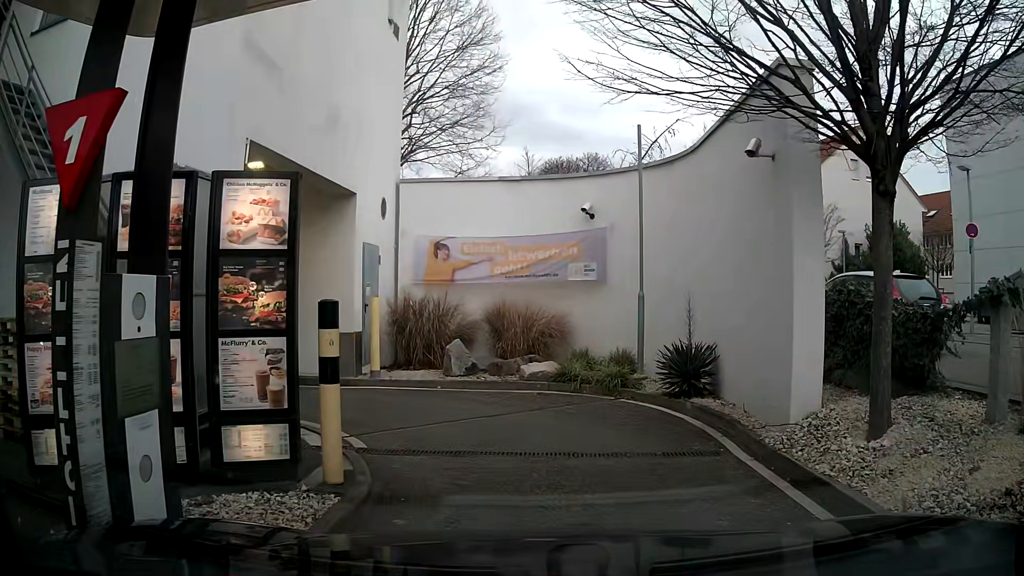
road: residential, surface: asphalt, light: Day
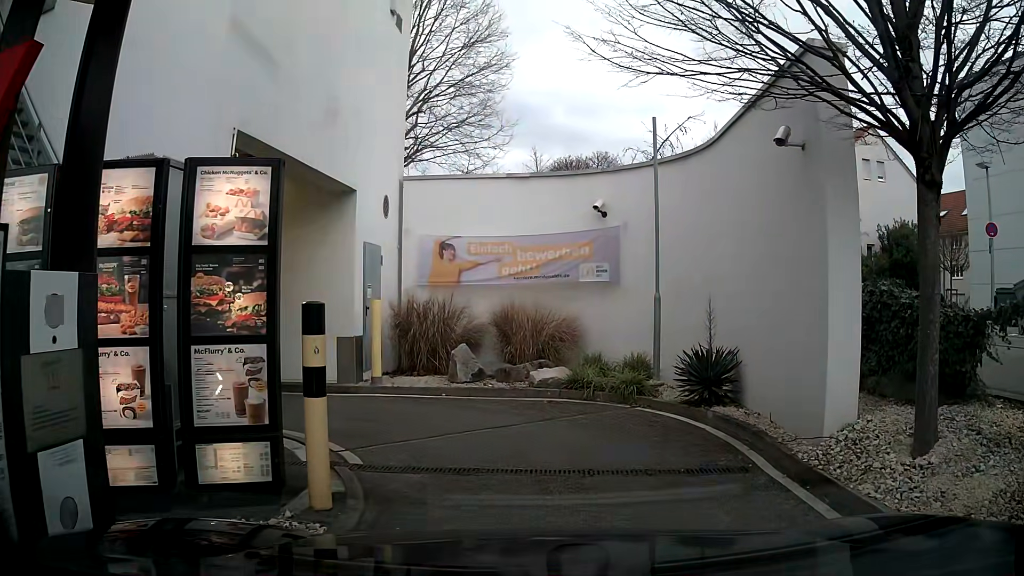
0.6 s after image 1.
(0.0, +0.6) m; 0°
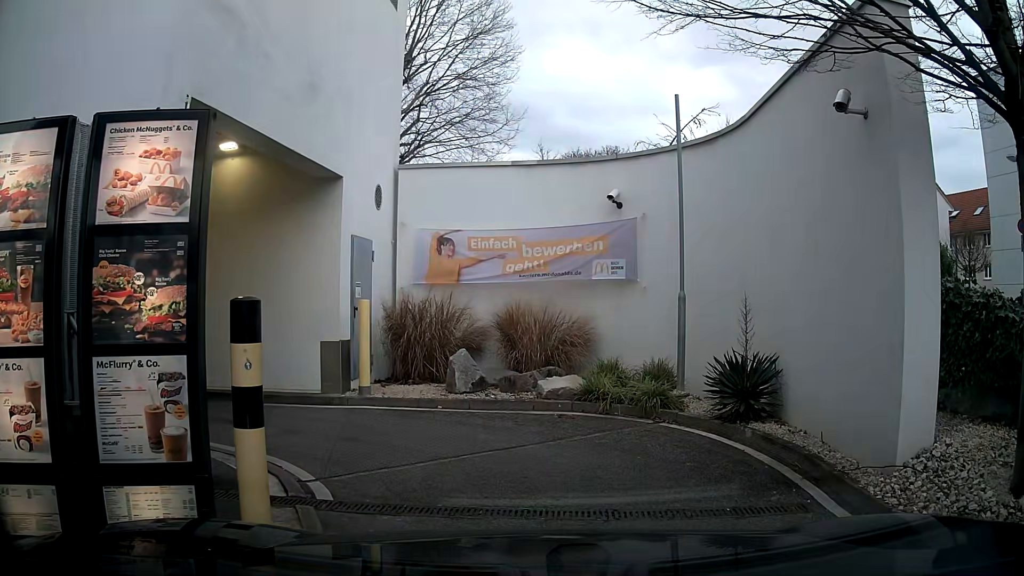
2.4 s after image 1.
(0.0, +1.2) m; 0°
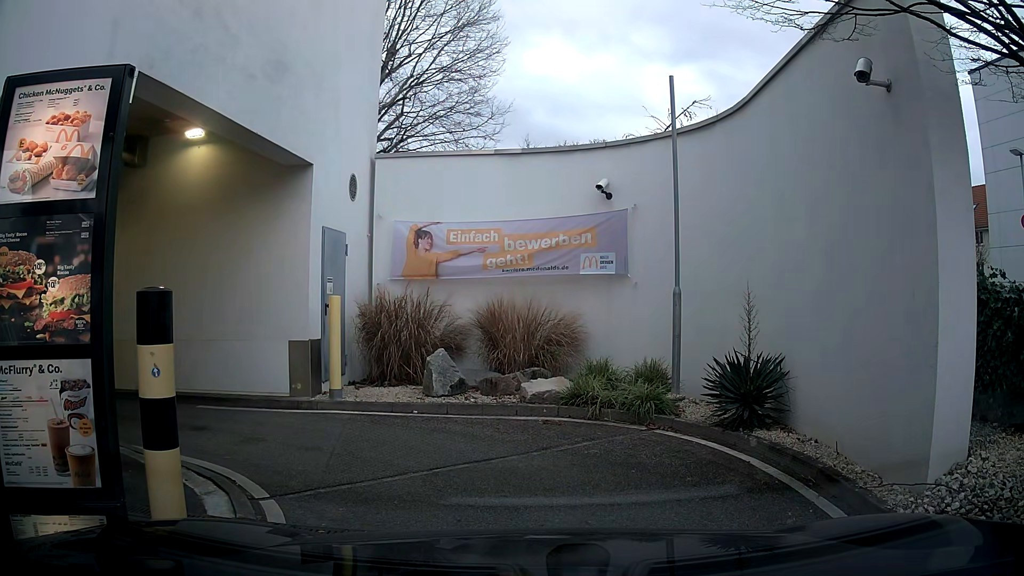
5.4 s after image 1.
(0.0, +0.7) m; 0°
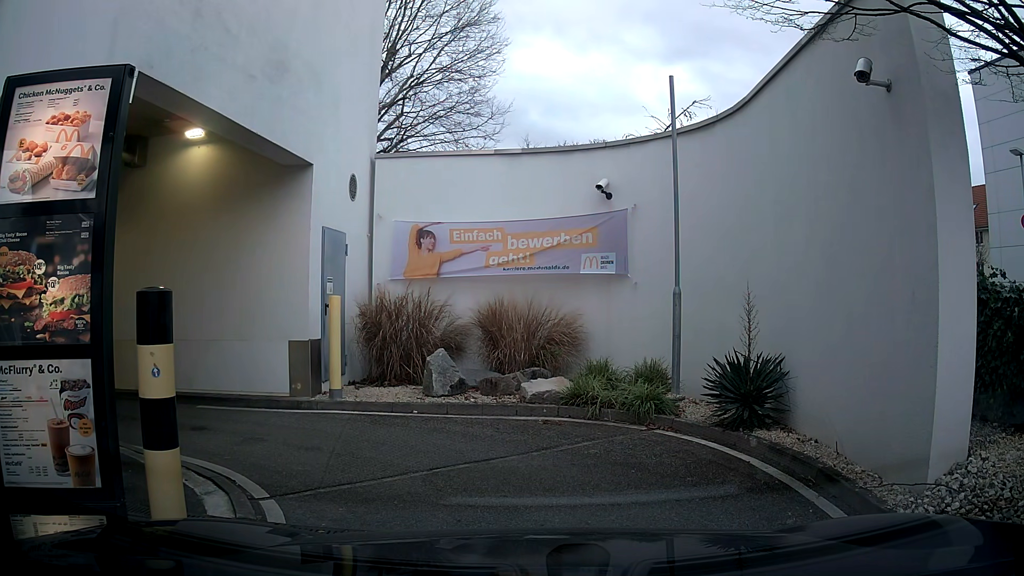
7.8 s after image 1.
(0.0, 0.0) m; 0°
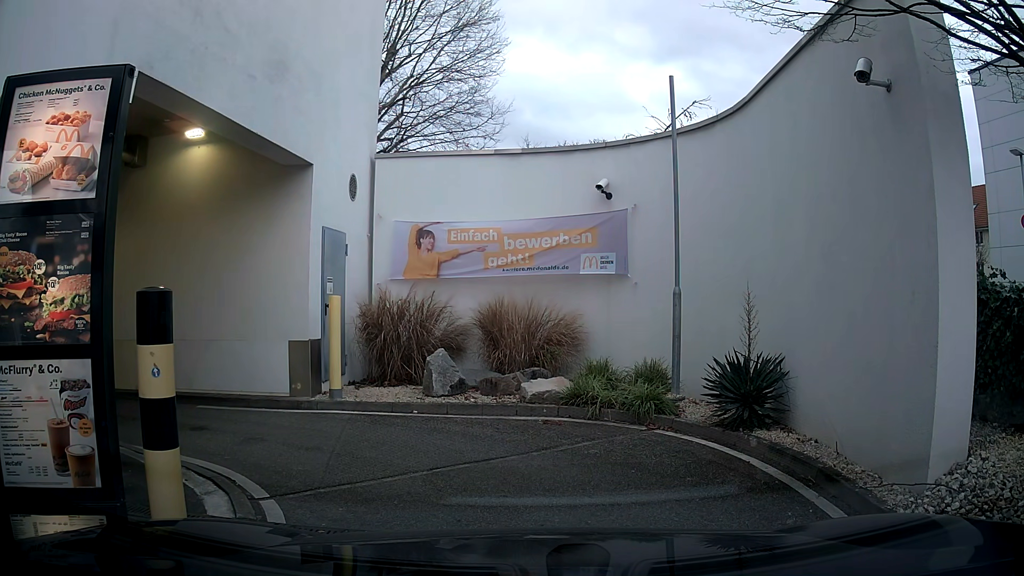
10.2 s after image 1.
(0.0, 0.0) m; 0°
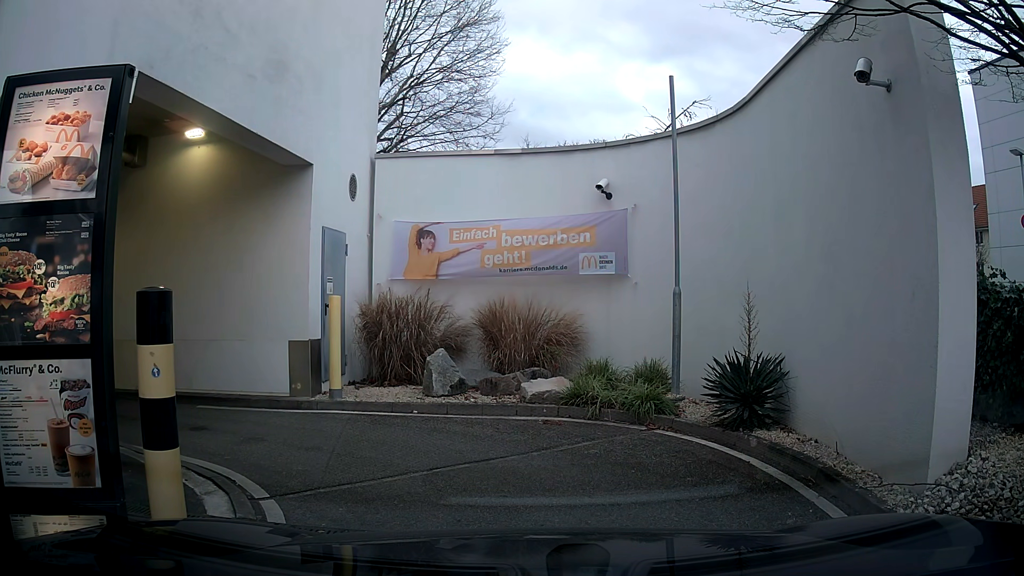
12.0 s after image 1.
(0.0, 0.0) m; 0°
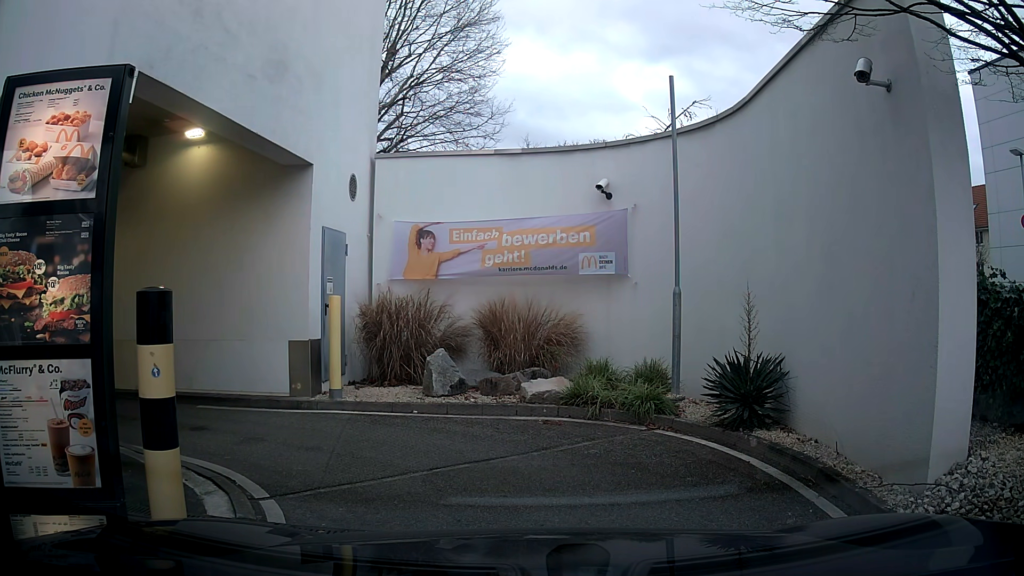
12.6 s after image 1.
(0.0, 0.0) m; 0°
